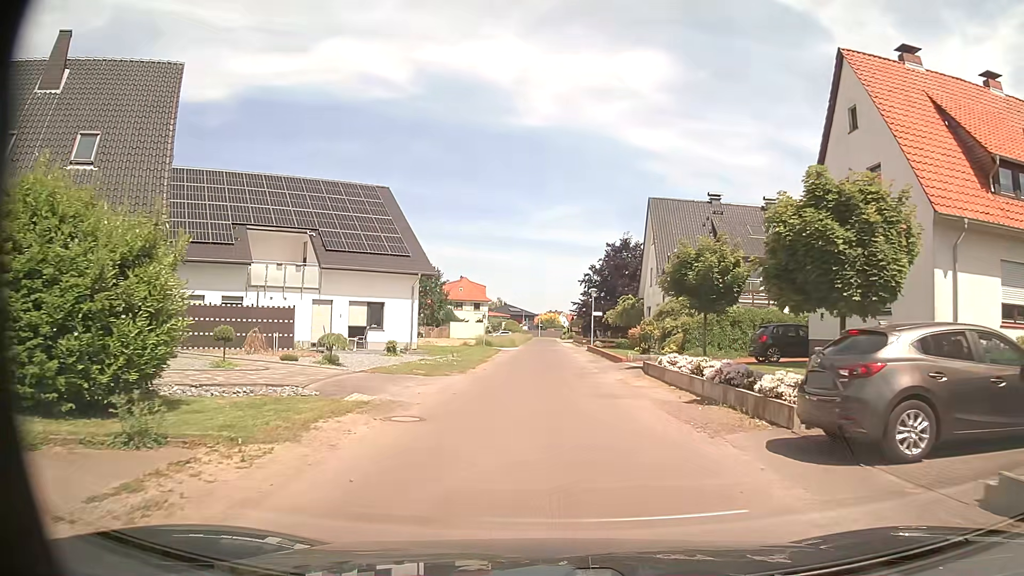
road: residential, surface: asphalt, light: Day
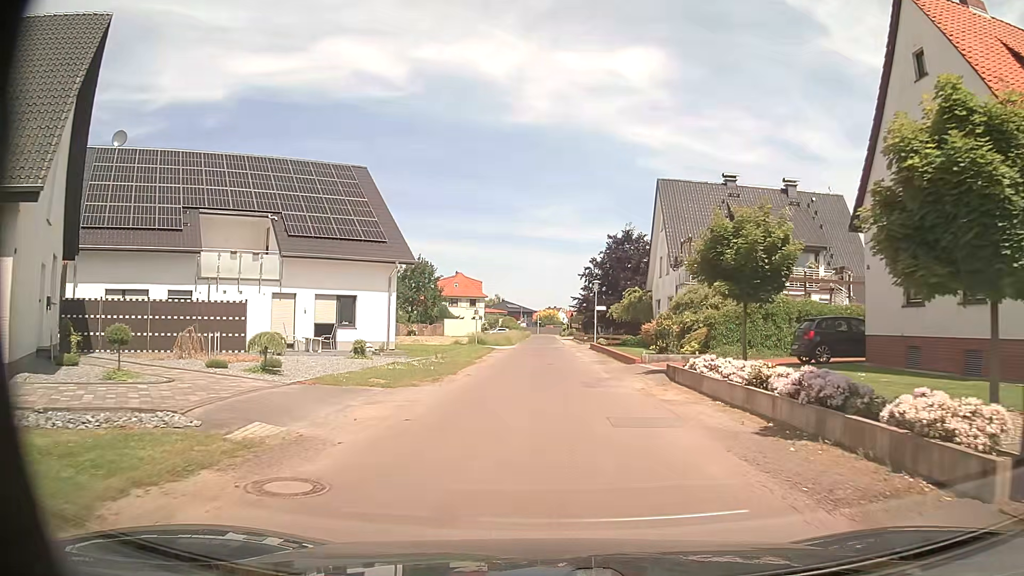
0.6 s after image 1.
(+0.1, +4.7) m; 0°
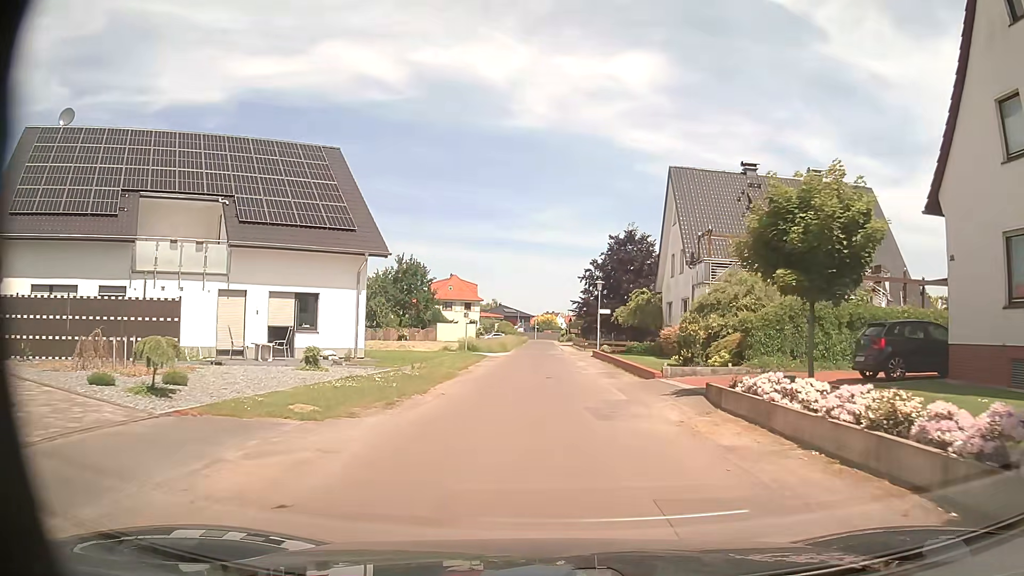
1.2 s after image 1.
(0.0, +4.7) m; 0°
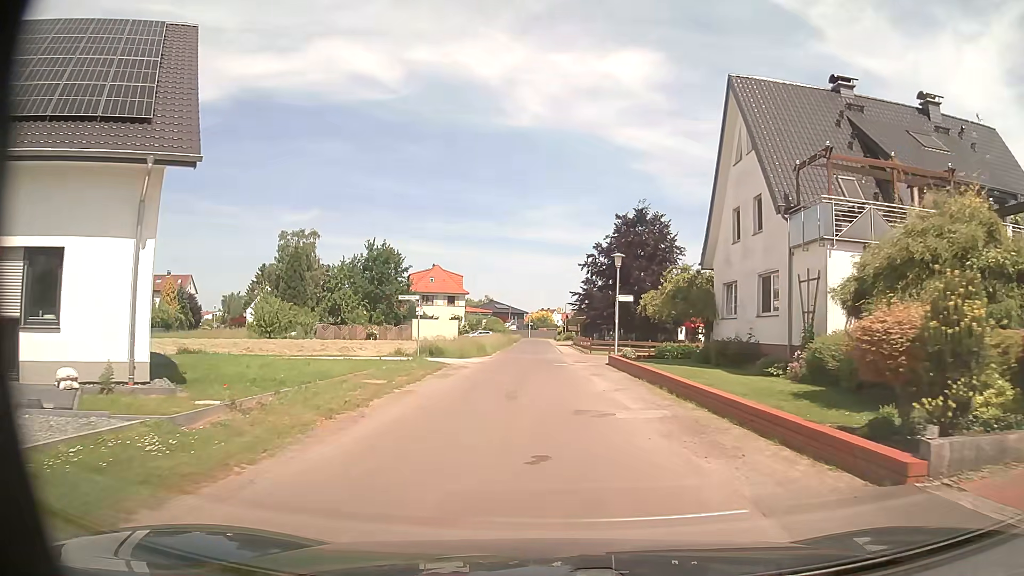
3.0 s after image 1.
(+0.2, +14.1) m; +1°
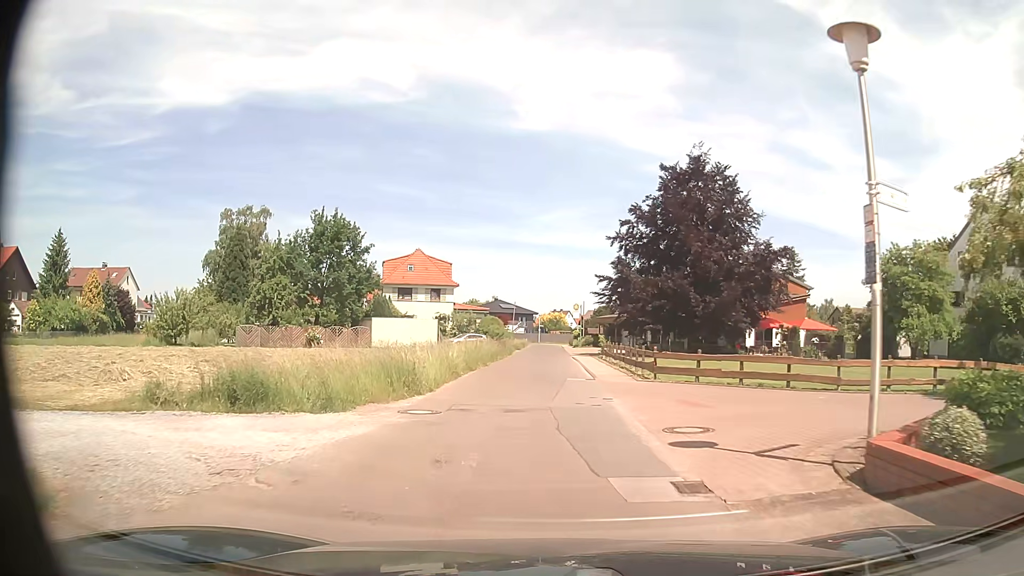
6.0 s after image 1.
(0.0, +23.3) m; 0°
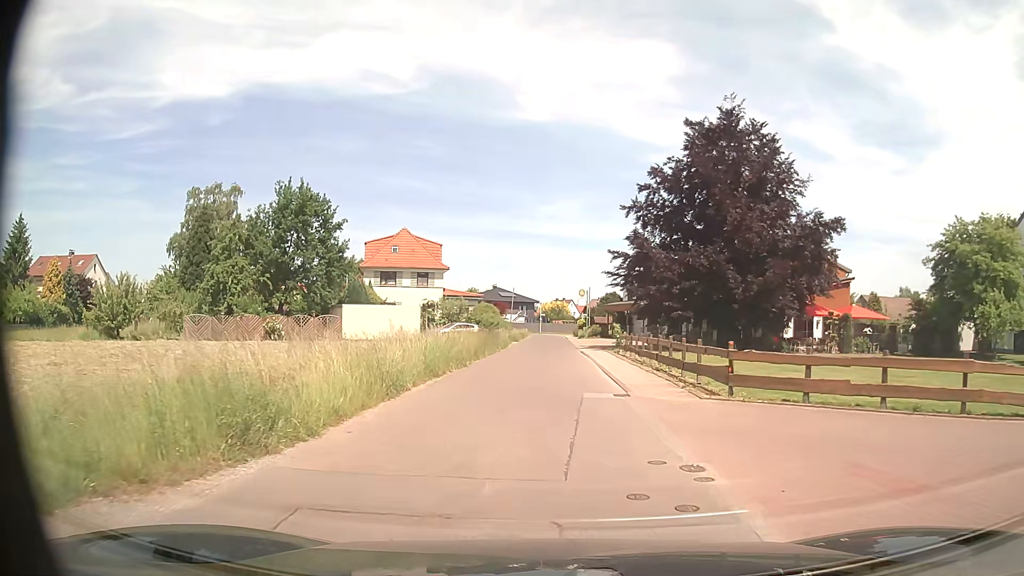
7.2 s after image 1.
(-0.1, +8.7) m; -2°
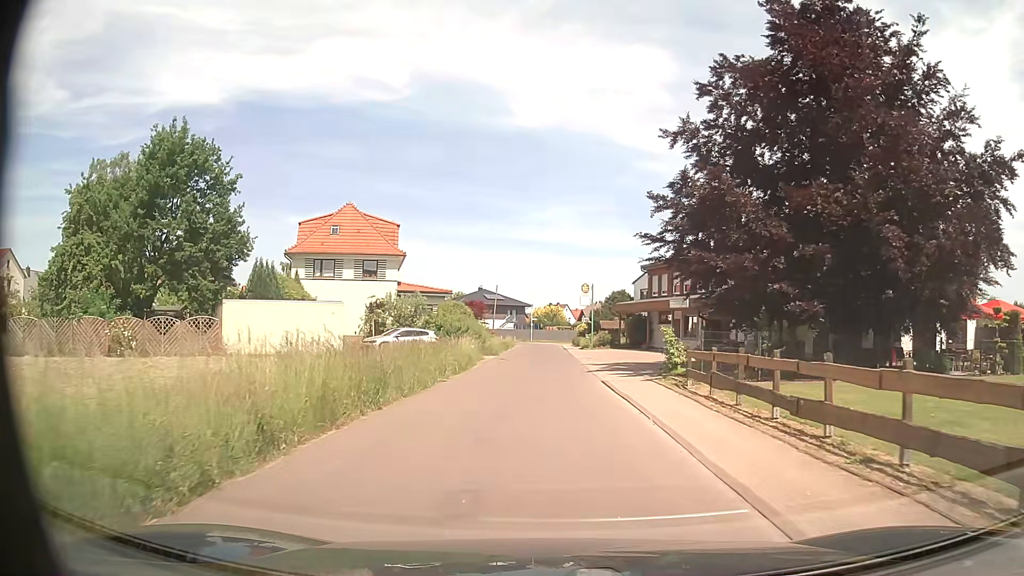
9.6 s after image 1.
(+0.4, +18.1) m; +2°
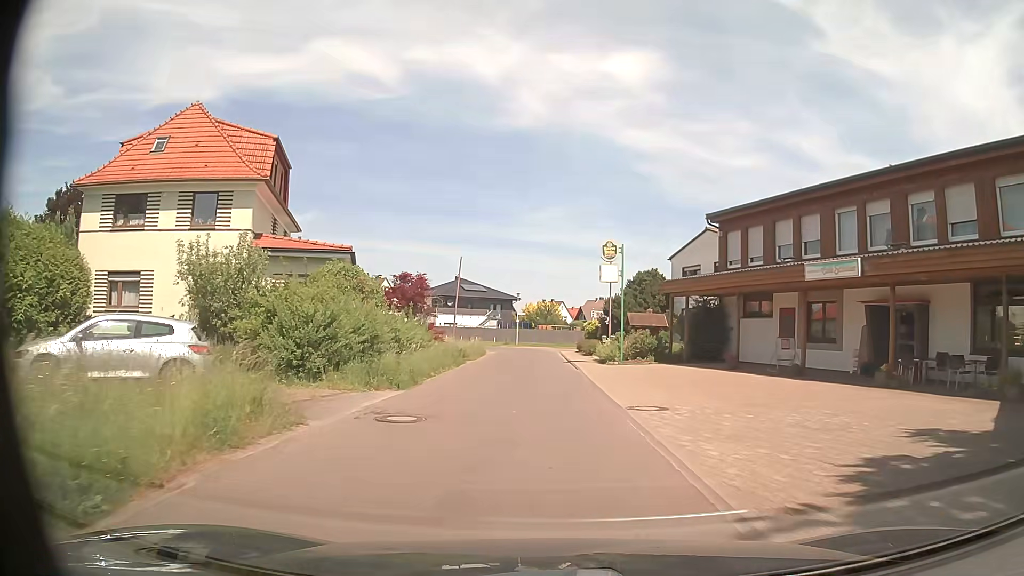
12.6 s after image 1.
(0.0, +24.6) m; +1°
(0, +10) (0, +20) (0, +30) (0, +40) (-1, +50) (-5, +59) (-10, +68) (-15, +76) (-21, +85) (-26, +93) m
